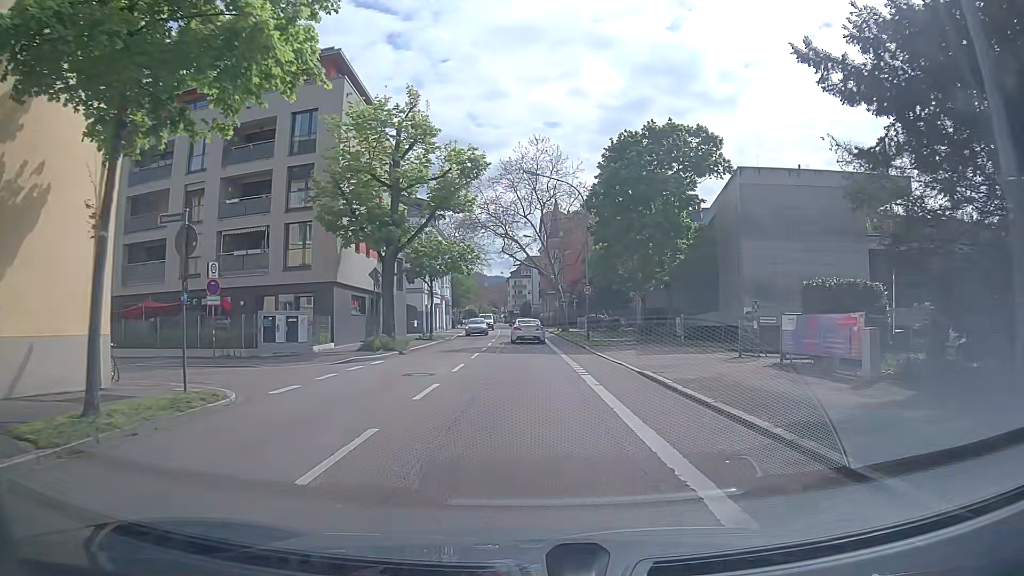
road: tertiary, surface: asphalt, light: Day
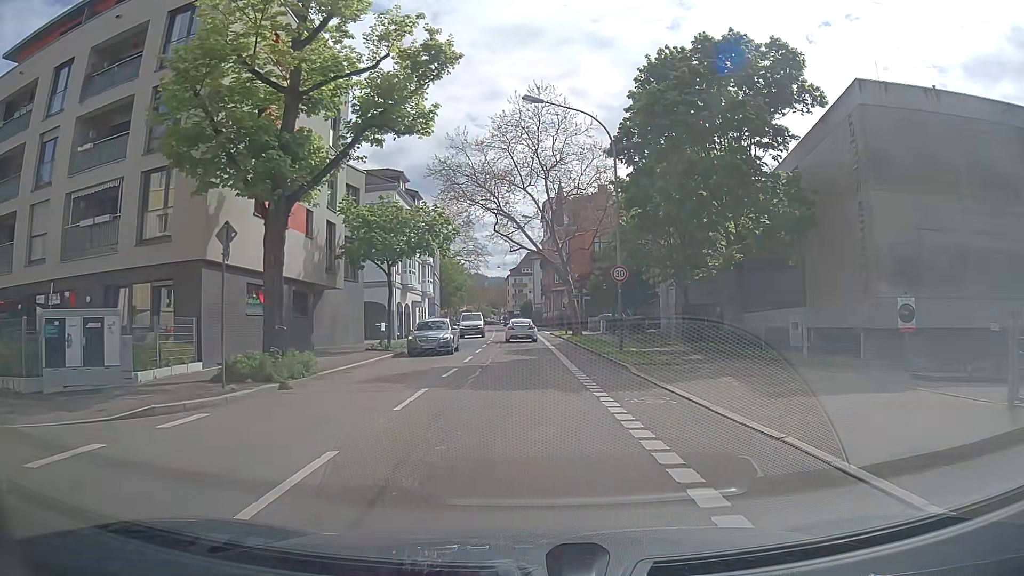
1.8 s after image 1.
(+0.4, +13.4) m; +1°
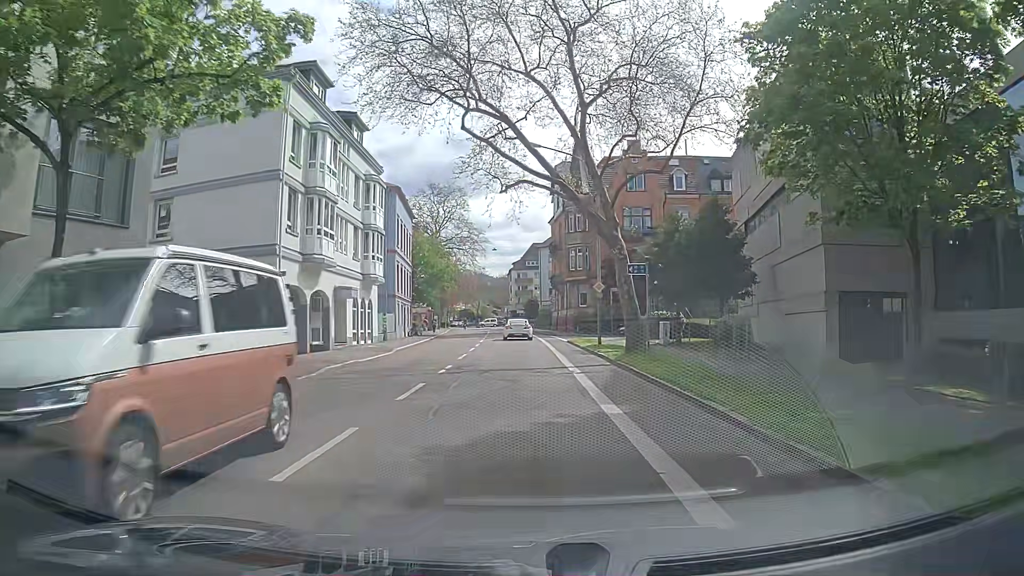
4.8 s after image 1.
(+0.1, +23.0) m; 0°
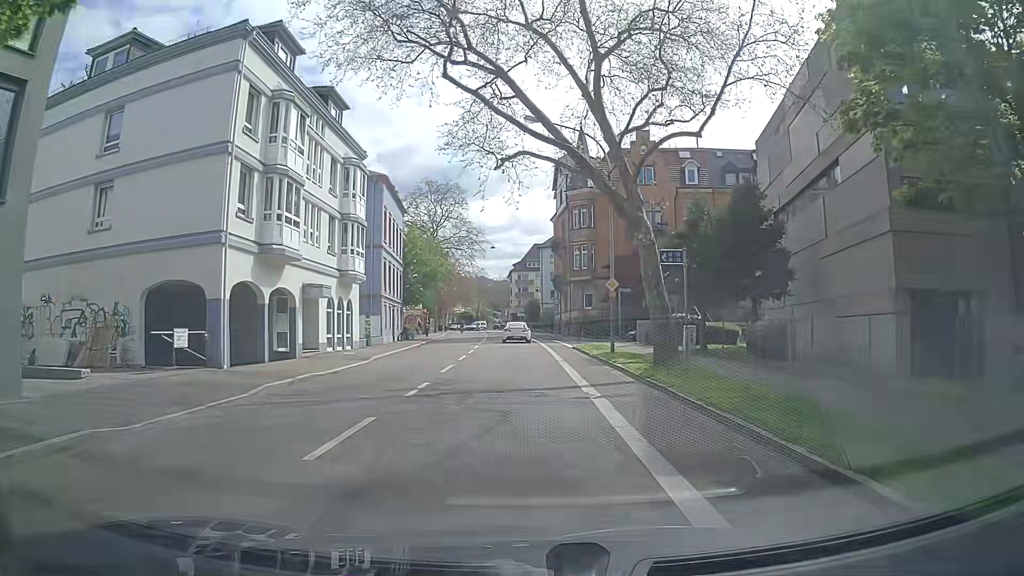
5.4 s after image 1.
(0.0, +4.7) m; 0°
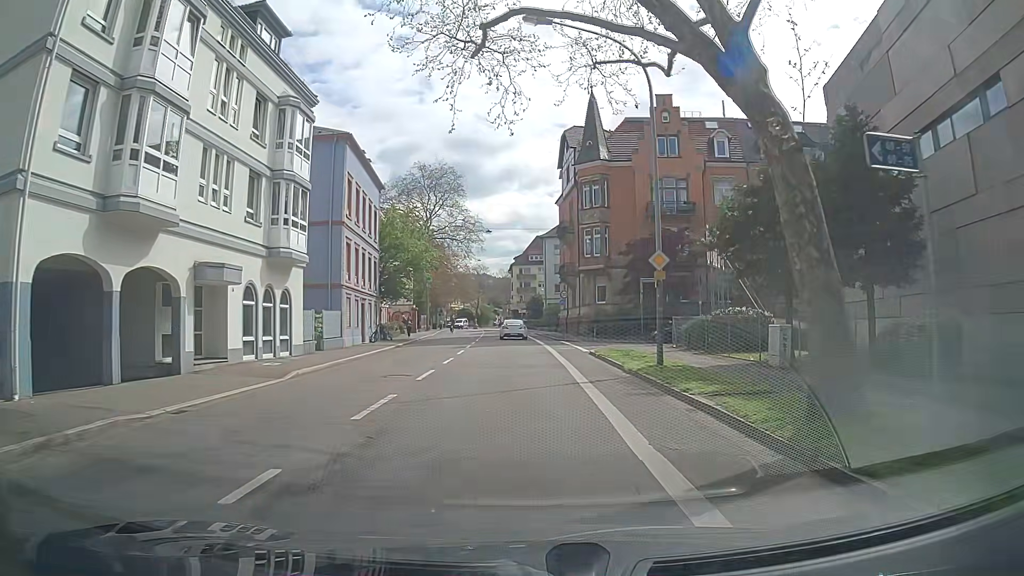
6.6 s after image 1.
(+0.1, +9.5) m; 0°
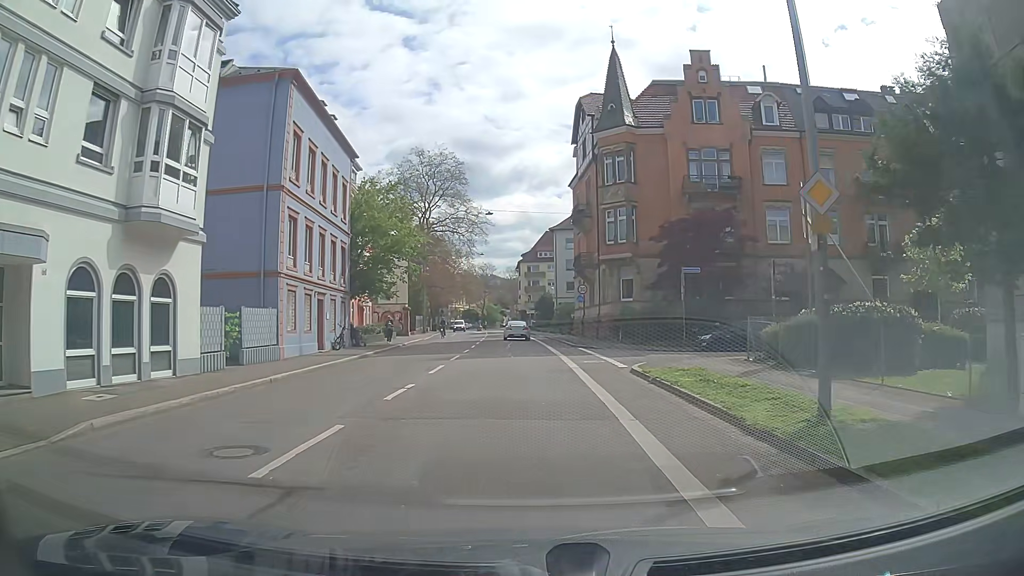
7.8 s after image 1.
(0.0, +9.6) m; 0°
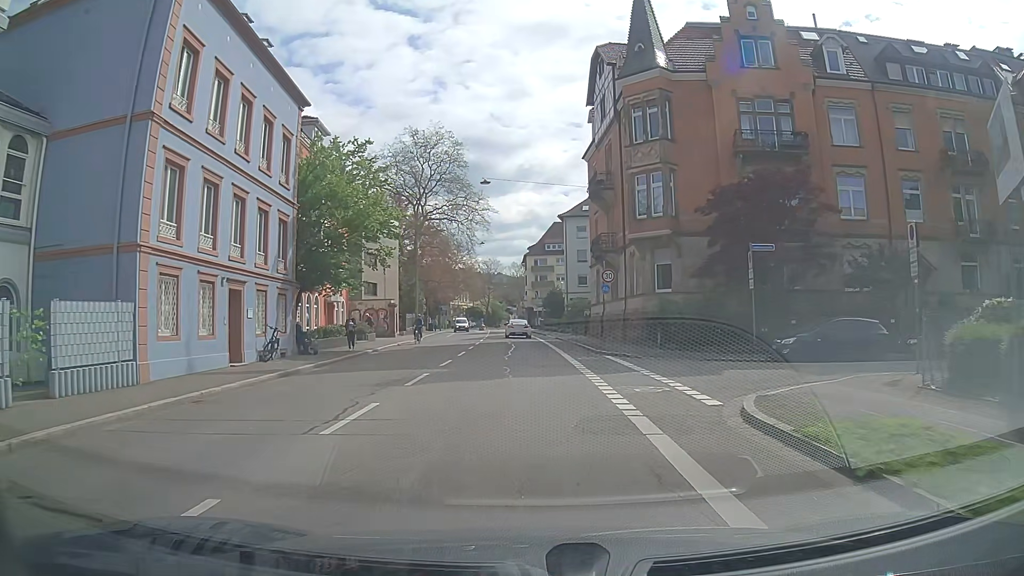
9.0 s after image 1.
(-0.3, +9.7) m; -2°
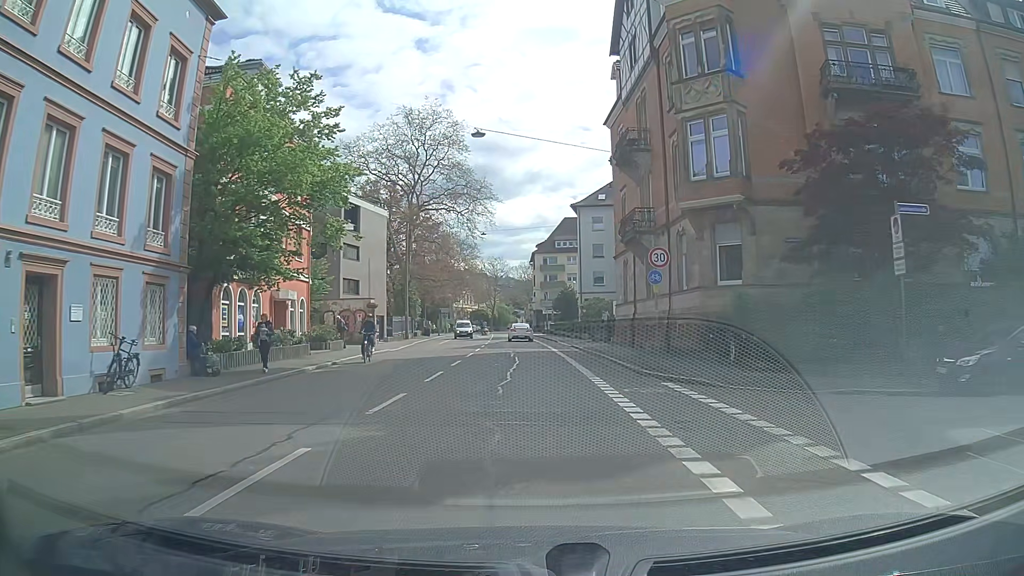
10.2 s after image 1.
(+0.3, +9.8) m; 0°
(0, +10) (0, +20) (0, +30) (0, +40) (0, +50) (-1, +60) (-1, +70) (-1, +80) (-2, +90) (-2, +100) m
